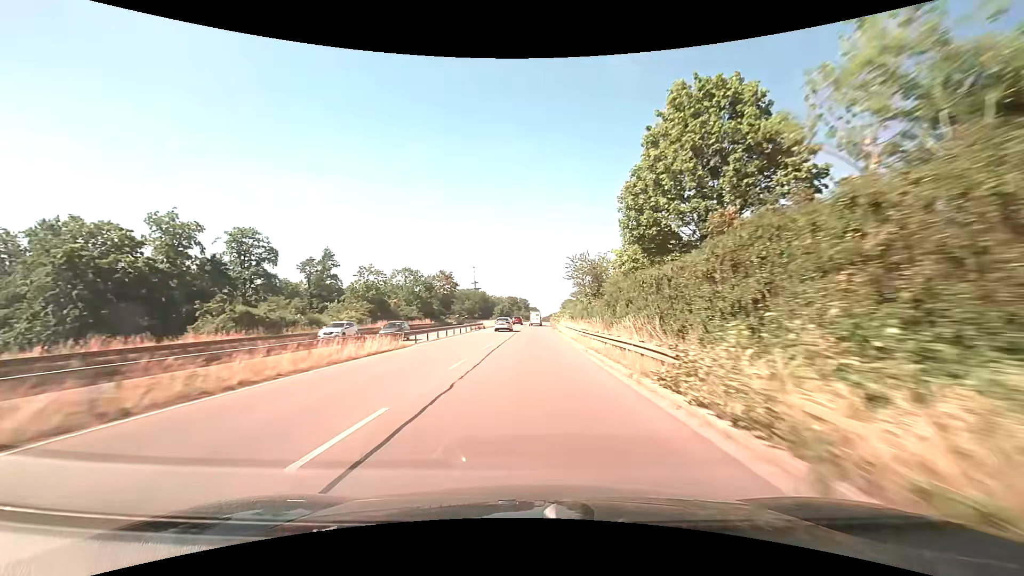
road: trunk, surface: asphalt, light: Day
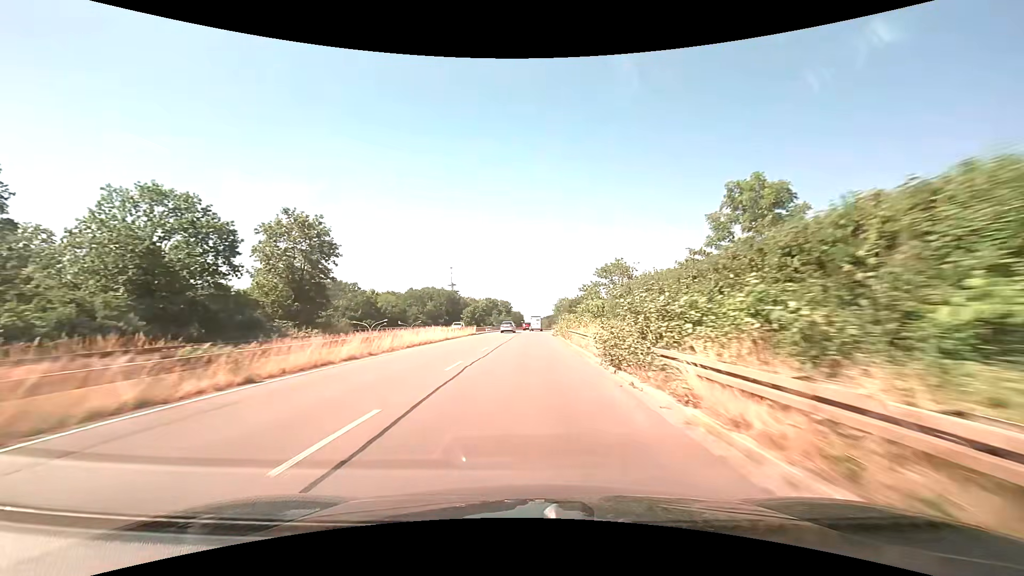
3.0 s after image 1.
(+0.9, +63.2) m; +2°
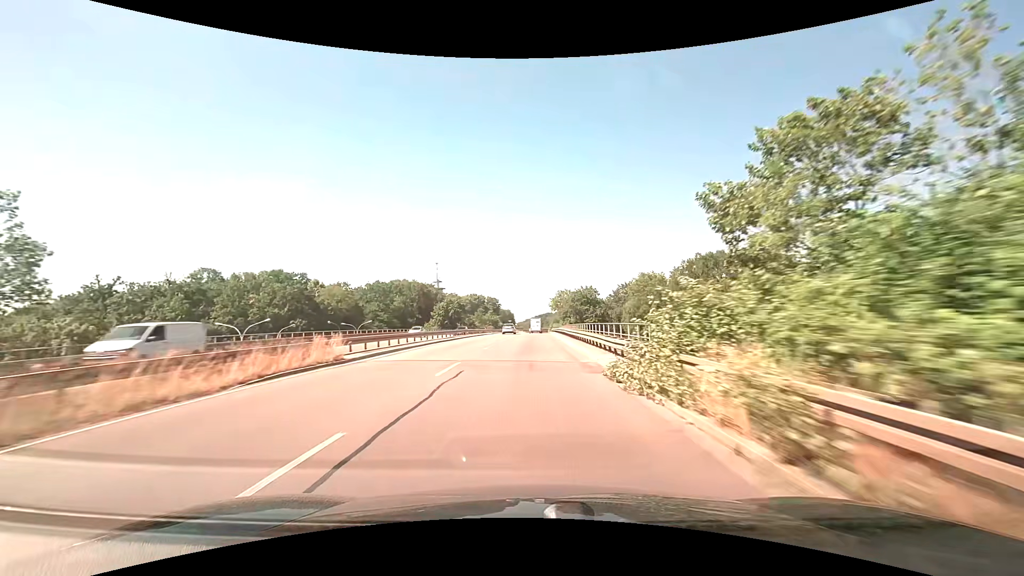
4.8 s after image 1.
(+0.4, +37.8) m; +1°
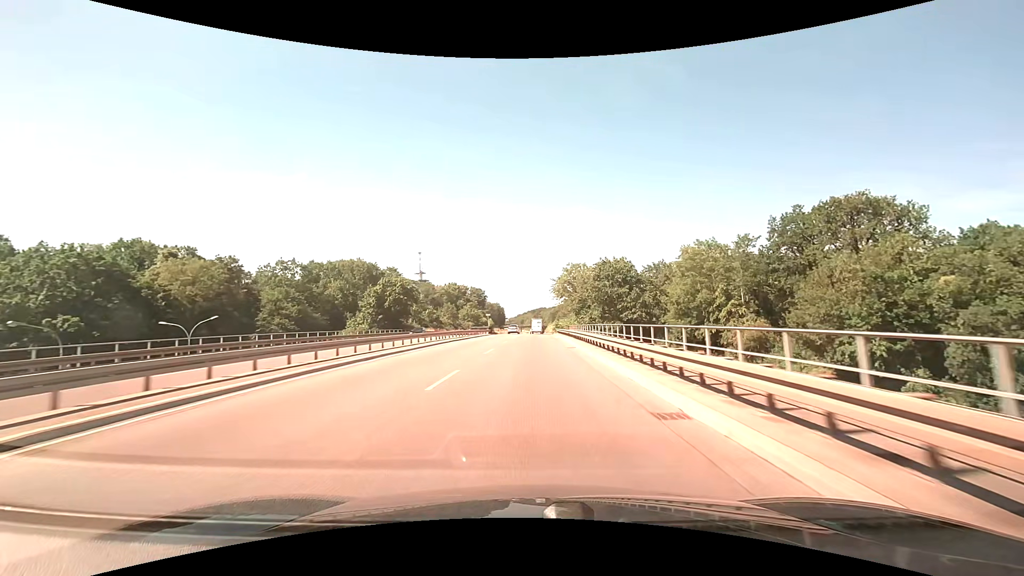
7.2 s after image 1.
(+0.5, +50.3) m; +1°
(0, +10) (0, +20) (0, +30) (0, +40) (0, +50) (+1, +60) (+1, +70) (+1, +80) (+1, +90) (+2, +100) m
